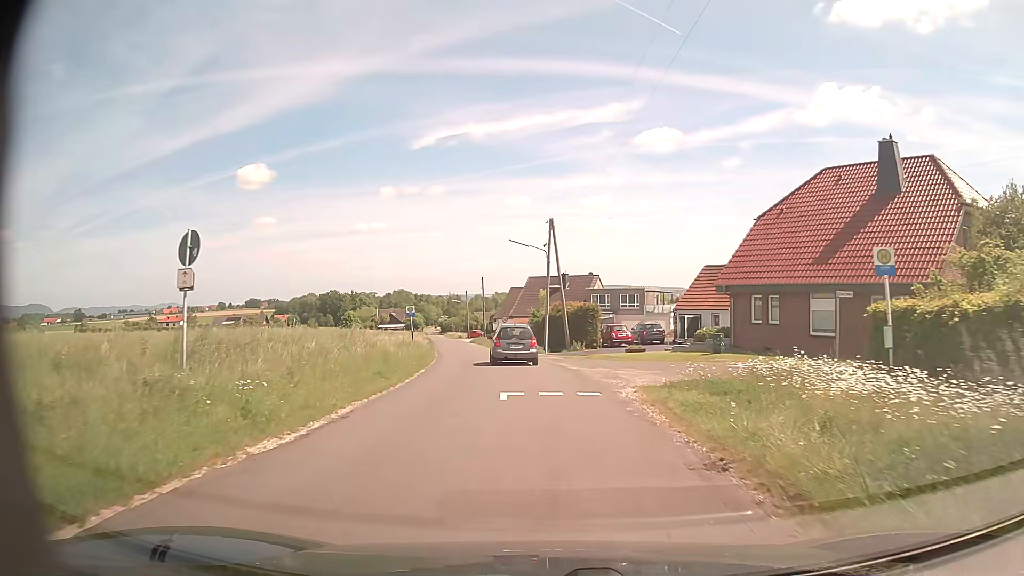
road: unclassified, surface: asphalt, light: Day
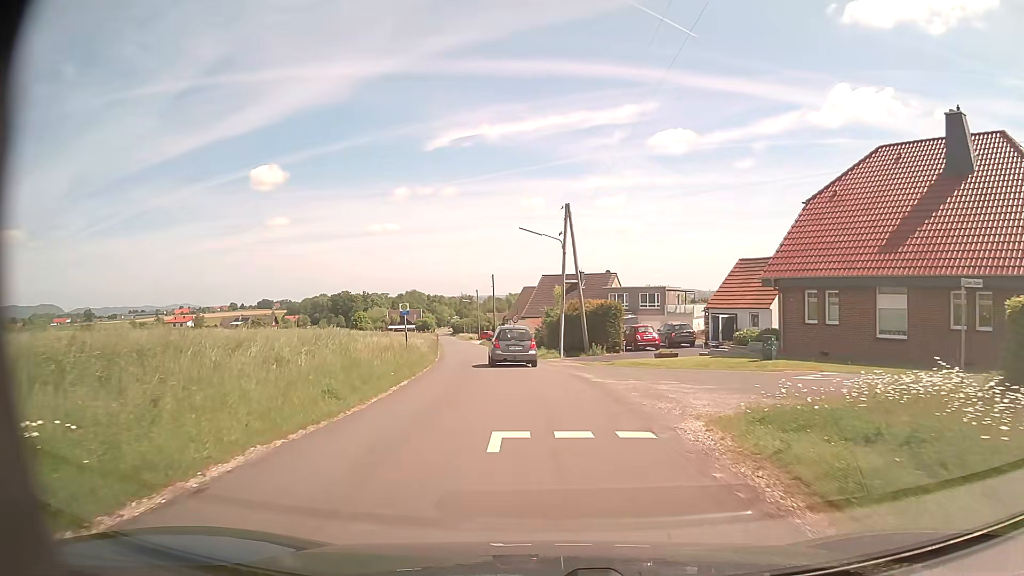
(-0.1, +5.5) m; -2°
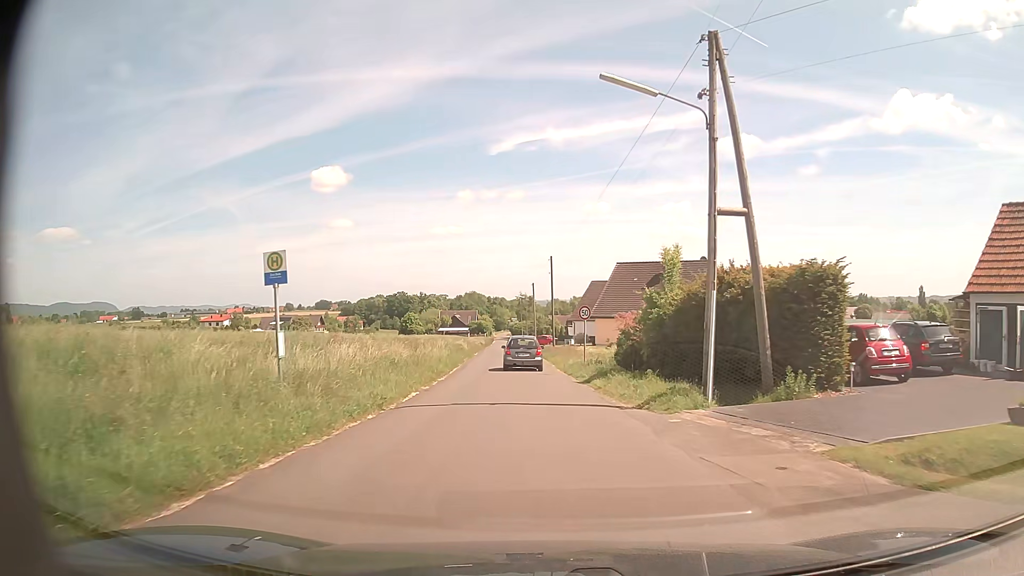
(-1.2, +23.1) m; -5°
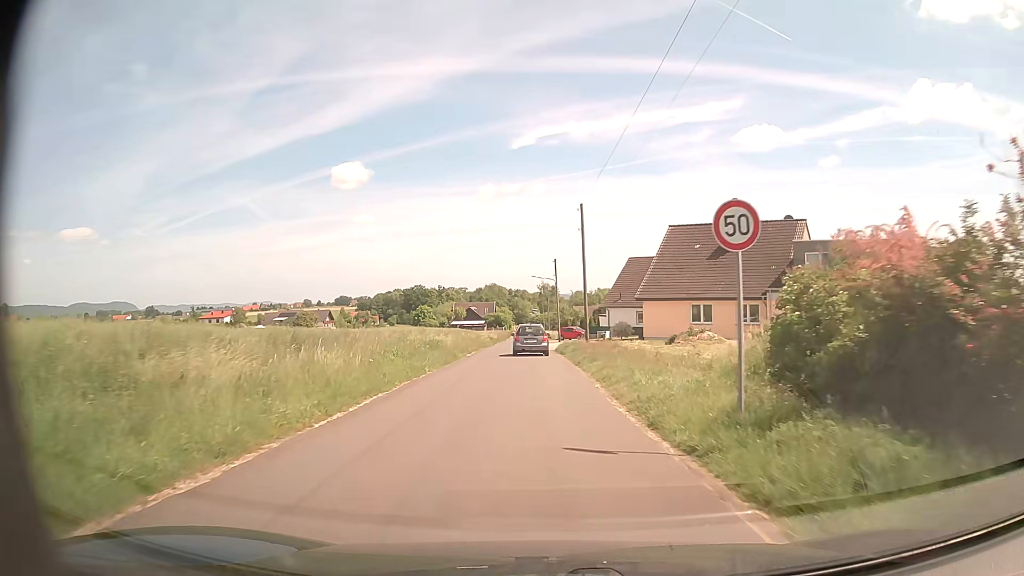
(-0.3, +20.7) m; -2°
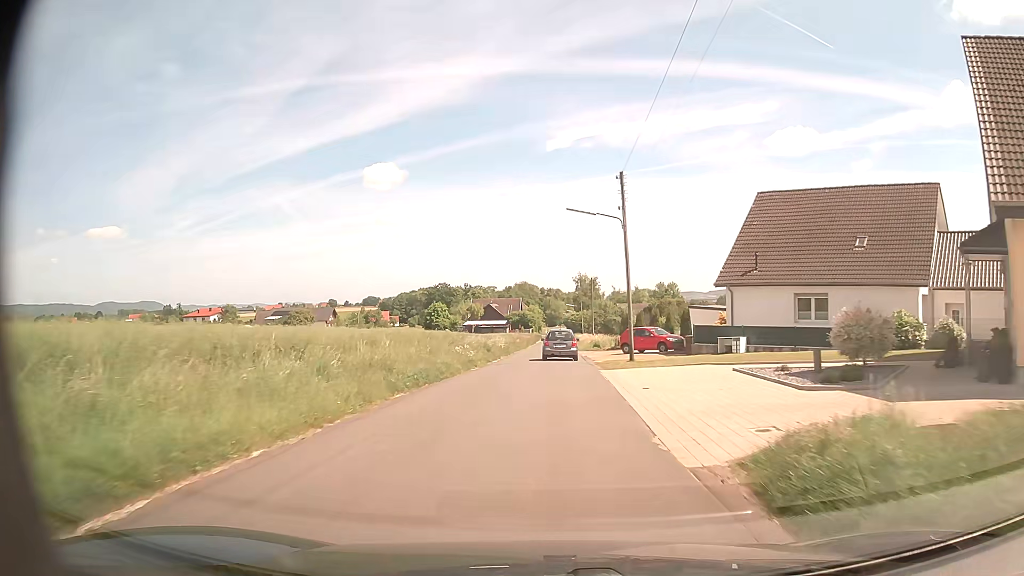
(-1.0, +39.0) m; -3°
